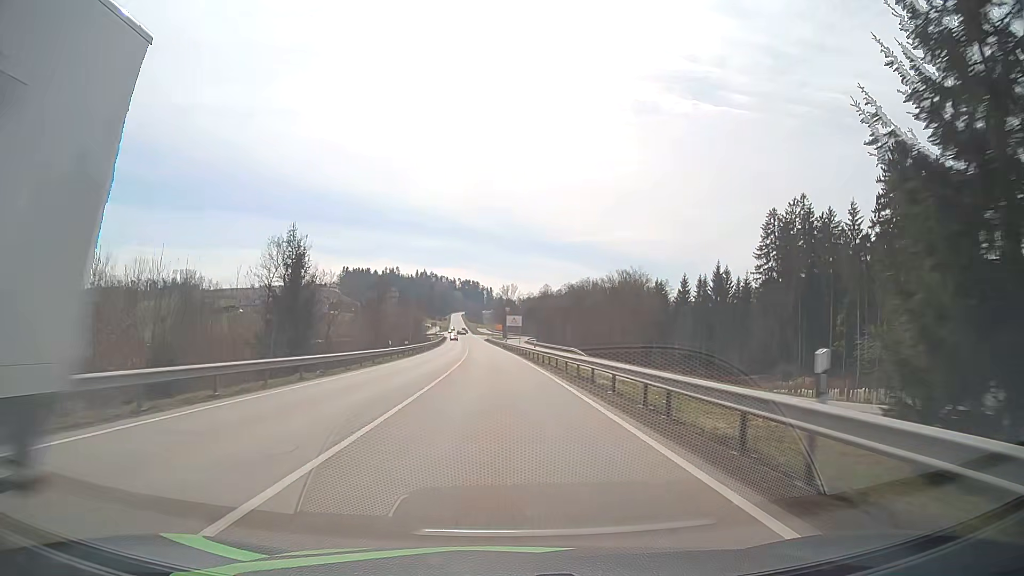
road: primary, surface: asphalt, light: Day
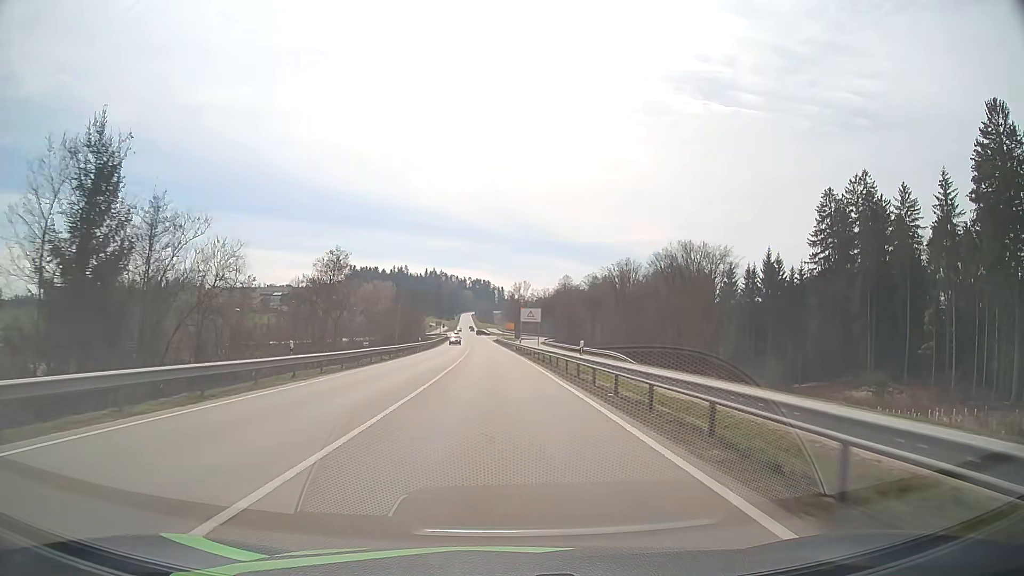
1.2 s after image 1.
(-0.3, +24.9) m; -1°
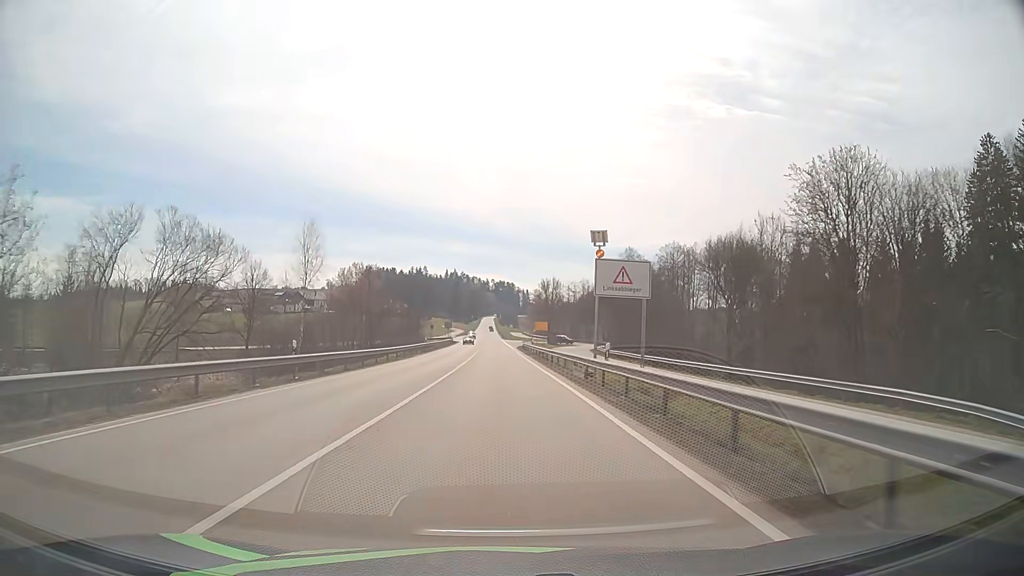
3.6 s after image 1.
(-0.9, +48.9) m; -2°
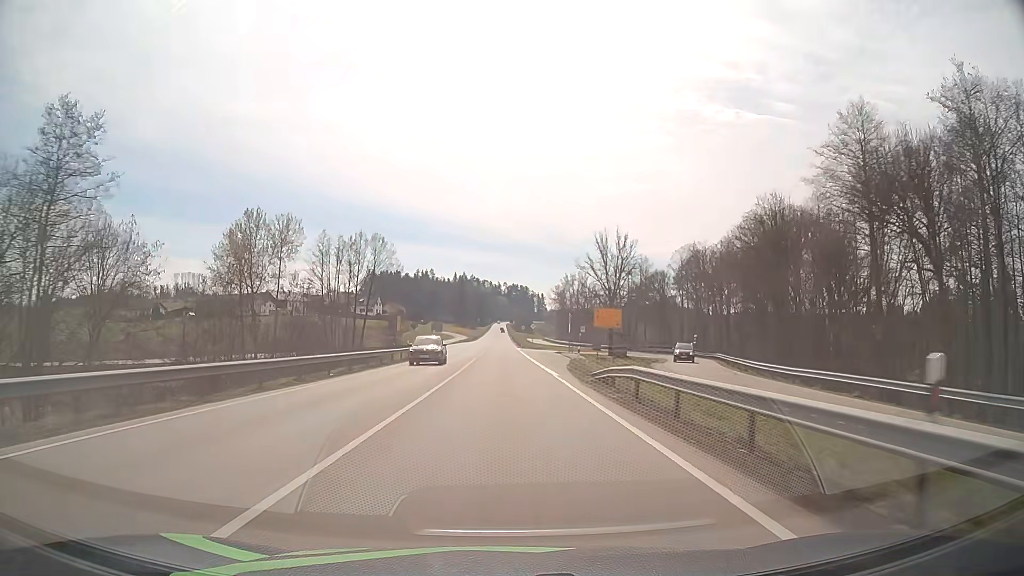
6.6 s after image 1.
(-0.6, +60.4) m; -1°
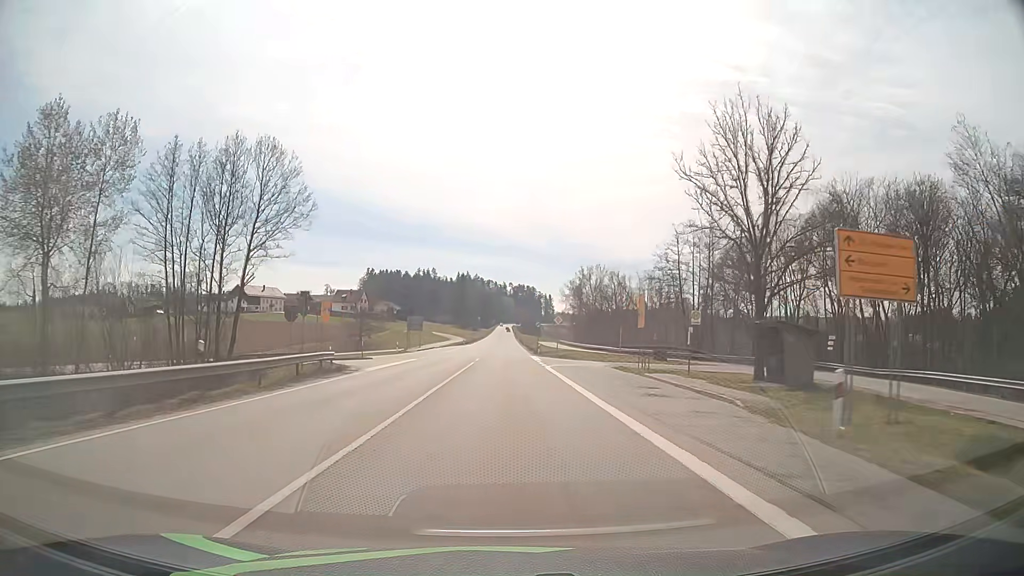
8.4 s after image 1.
(-0.1, +36.5) m; 0°
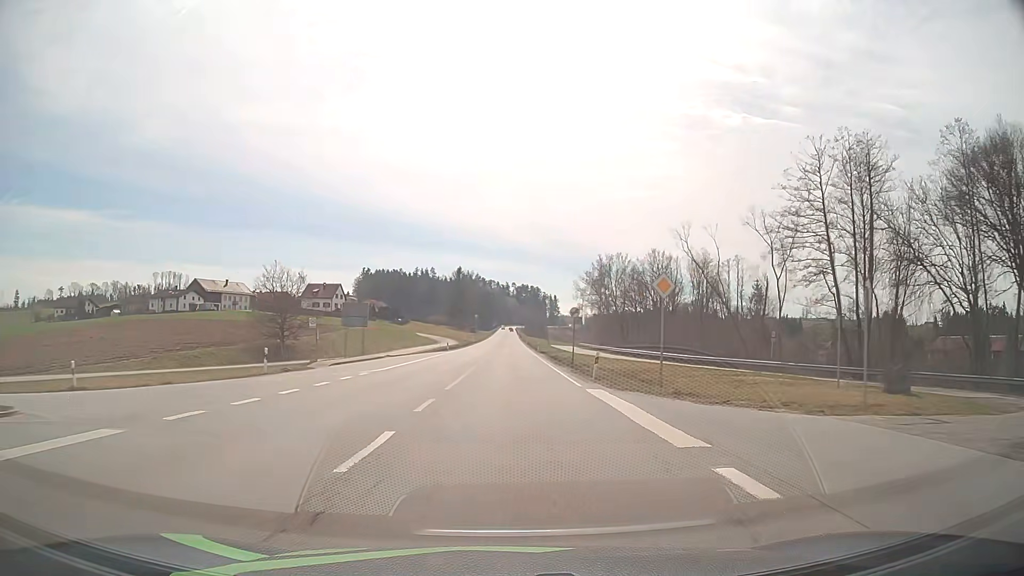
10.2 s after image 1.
(-0.2, +36.7) m; 0°
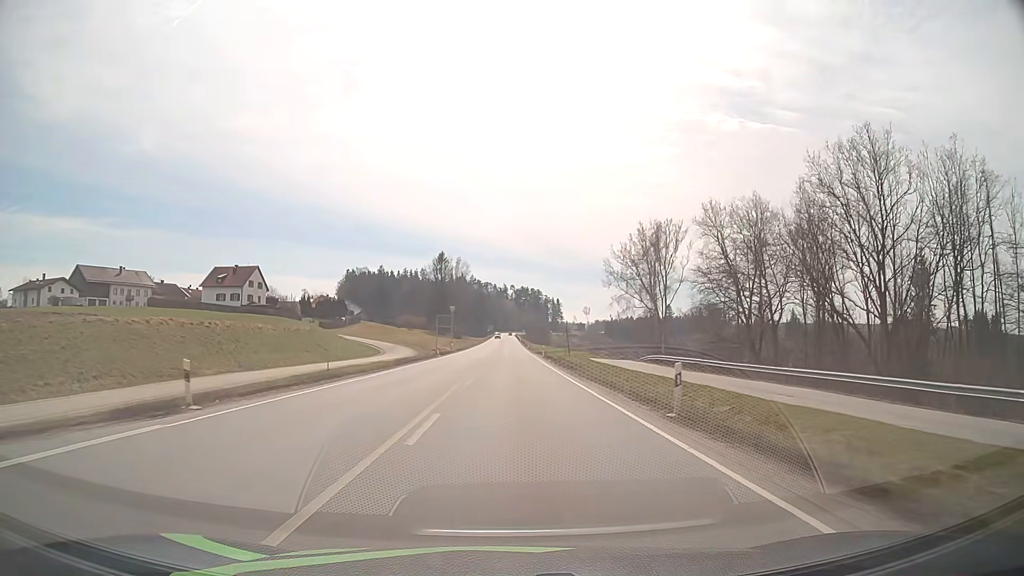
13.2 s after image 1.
(+0.4, +62.2) m; 0°
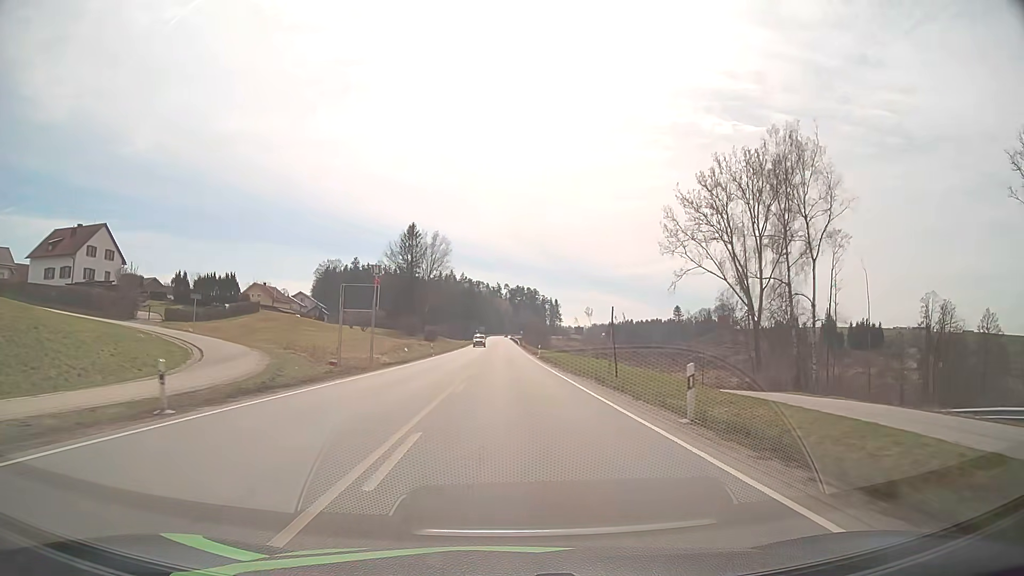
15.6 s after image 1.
(+0.1, +51.2) m; +1°
(0, +10) (0, +20) (0, +30) (0, +40) (0, +50) (0, +60) (0, +70) (0, +80) (0, +90) (0, +100) m
